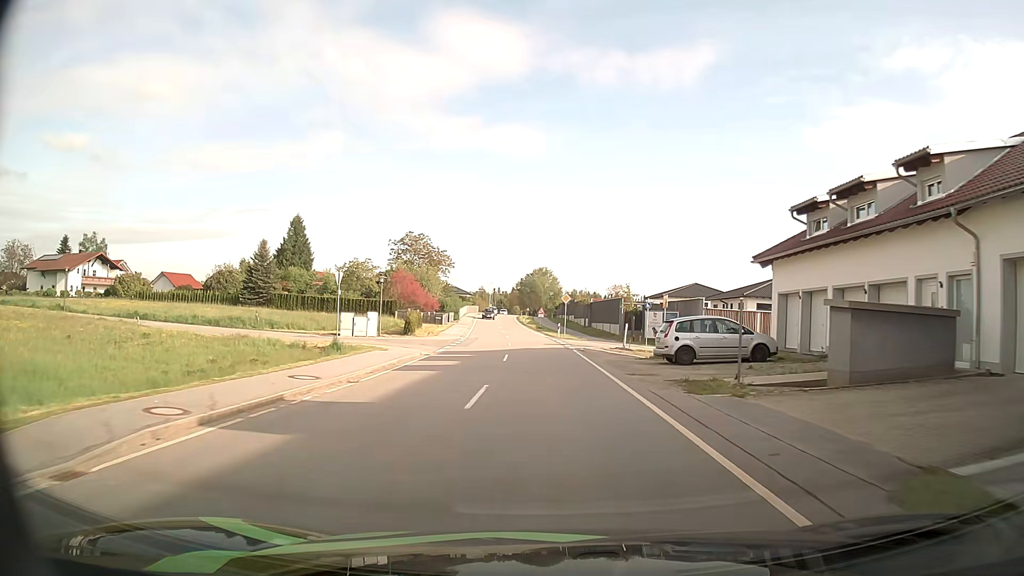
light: Day
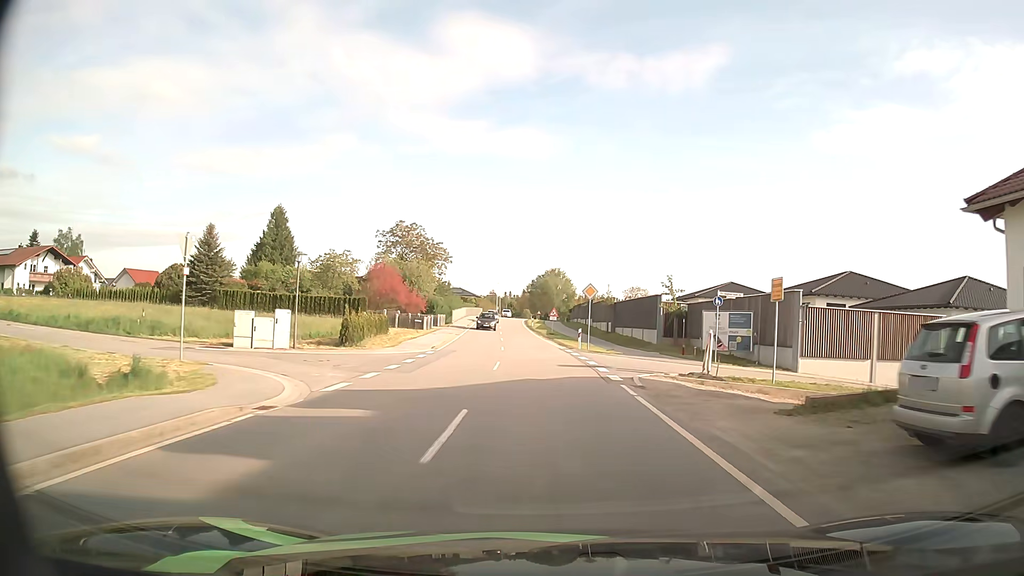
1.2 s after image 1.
(0.0, +16.2) m; 0°
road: tertiary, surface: asphalt
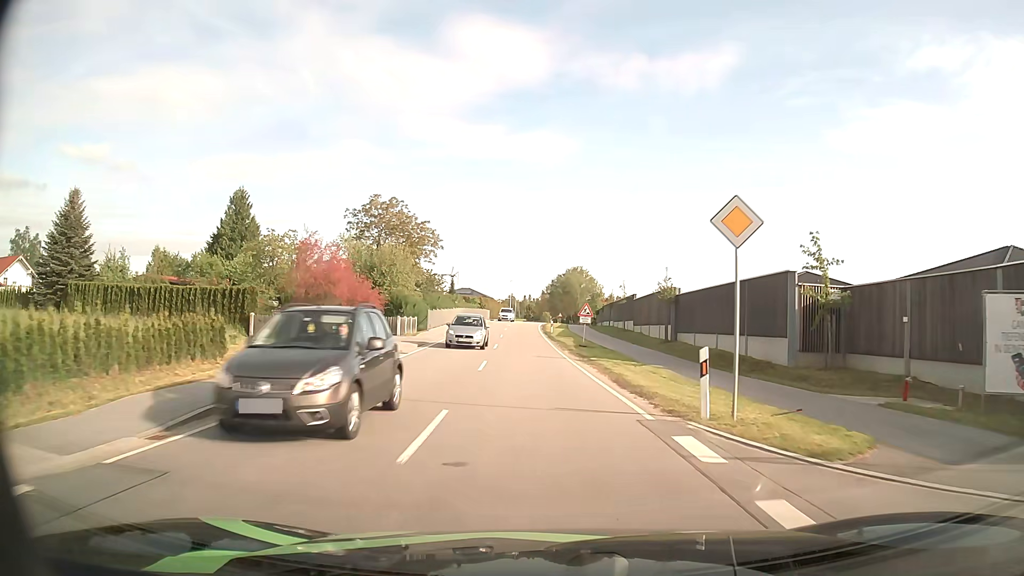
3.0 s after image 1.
(-0.5, +24.0) m; -2°
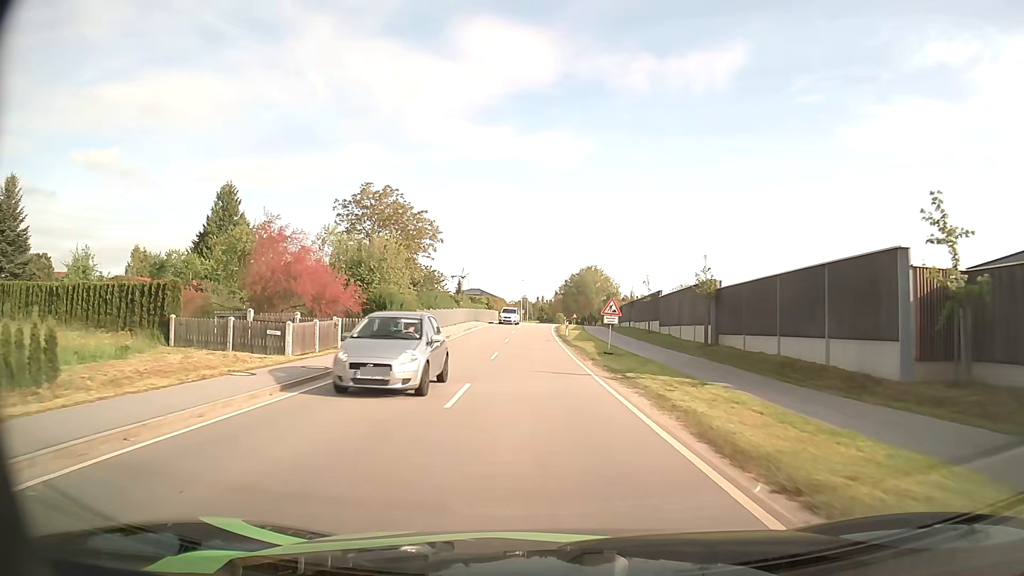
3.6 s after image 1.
(-0.1, +8.0) m; -1°
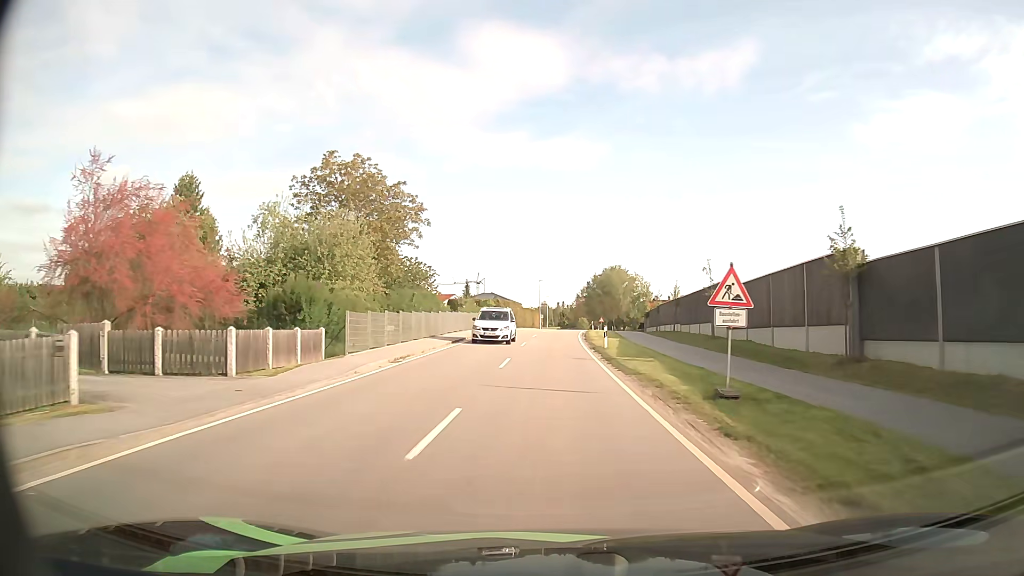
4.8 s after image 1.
(-0.2, +16.2) m; -1°
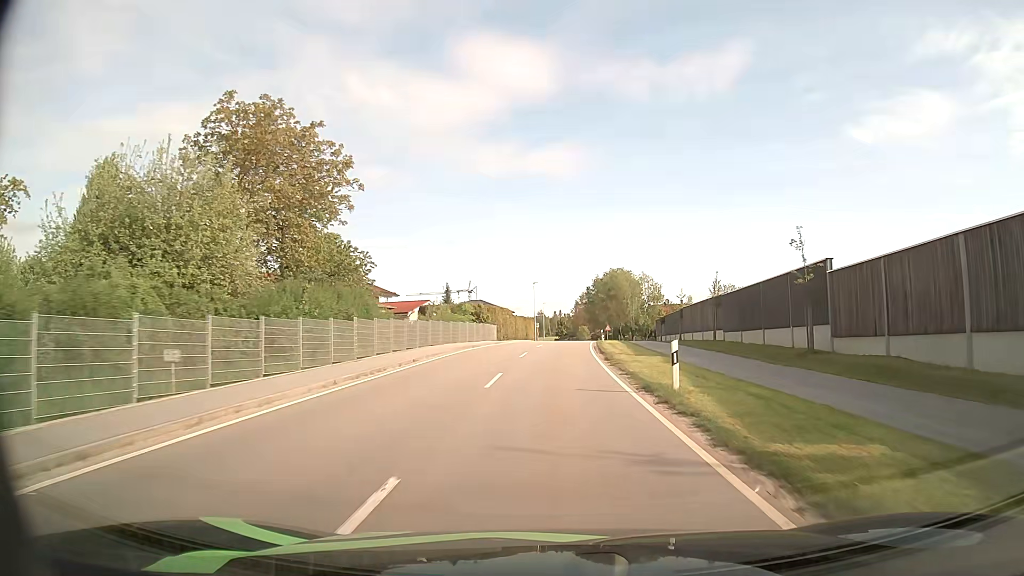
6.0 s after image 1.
(-0.1, +16.6) m; 0°
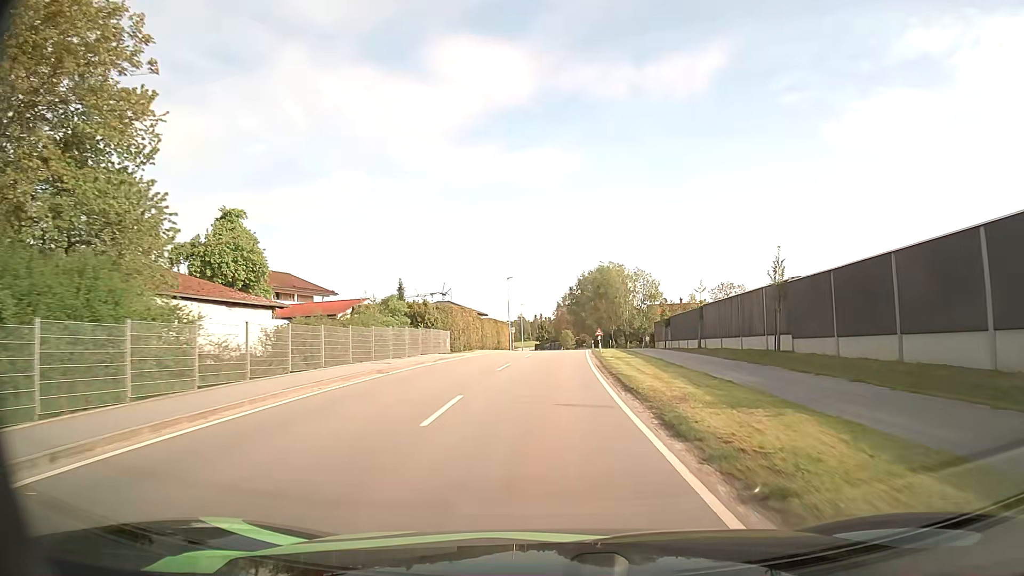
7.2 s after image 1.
(+0.3, +16.9) m; +2°
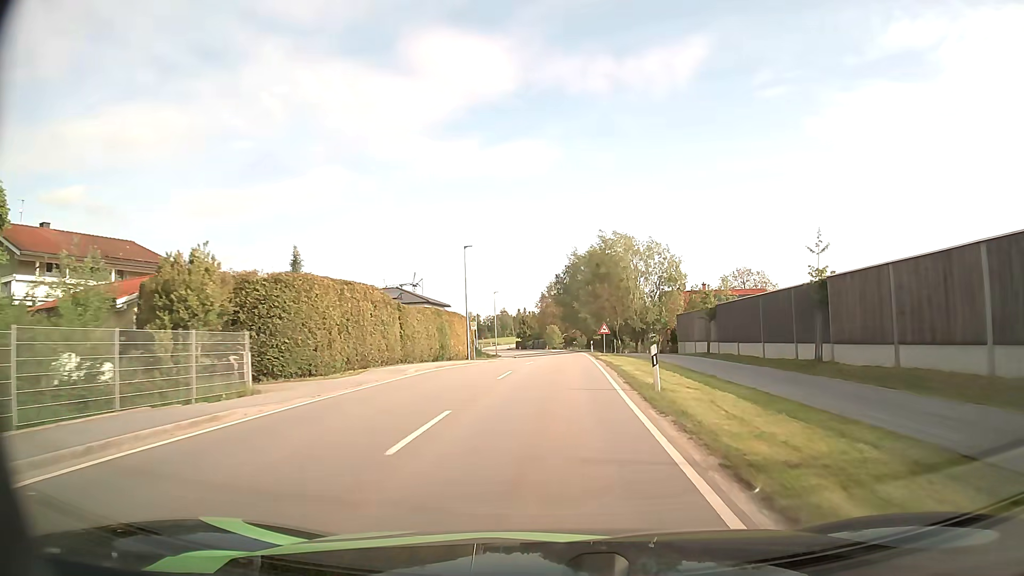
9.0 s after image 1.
(+0.3, +25.8) m; +1°
(0, +10) (0, +20) (0, +30) (+1, +40) (+1, +50) (+1, +60) (+1, +70) (0, +80) (0, +90) (-2, +100) m
